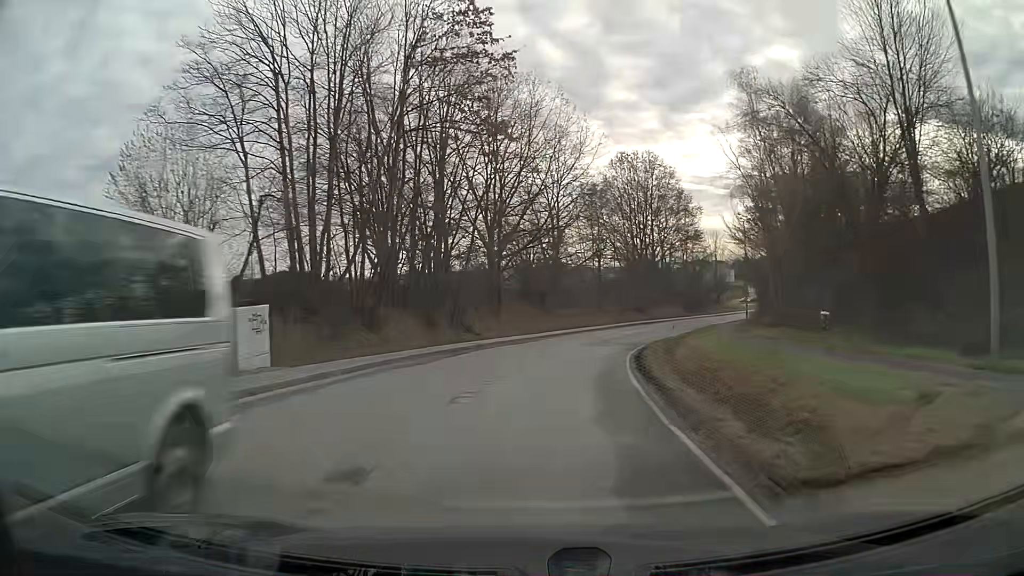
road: secondary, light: Day
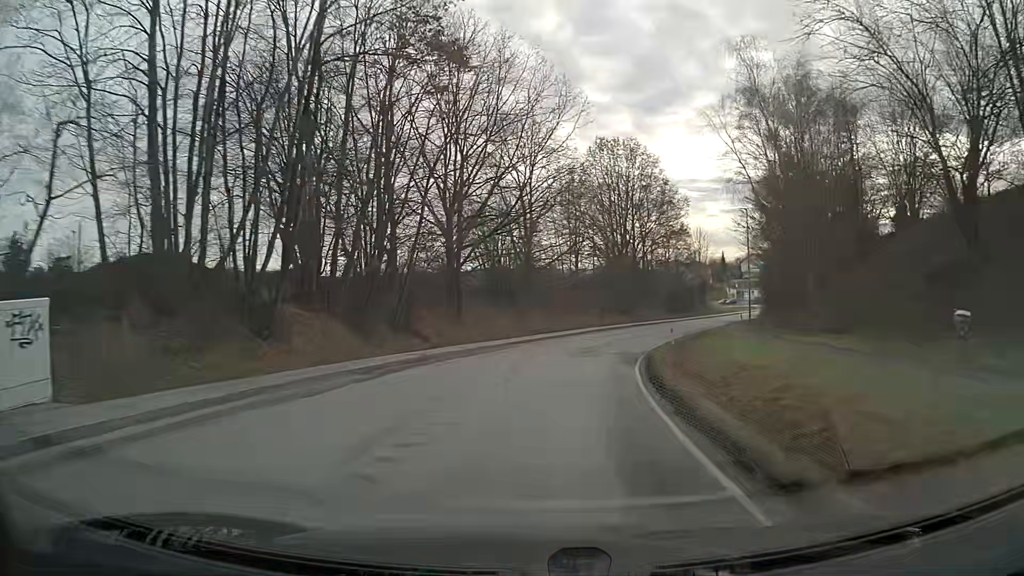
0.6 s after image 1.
(+0.2, +7.9) m; +2°
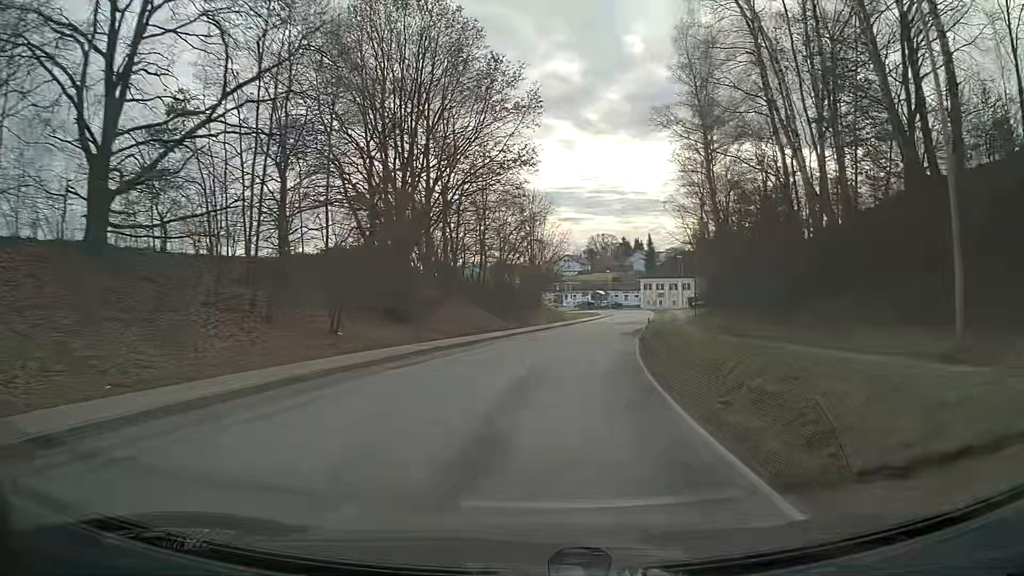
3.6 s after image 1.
(+5.8, +39.3) m; +18°
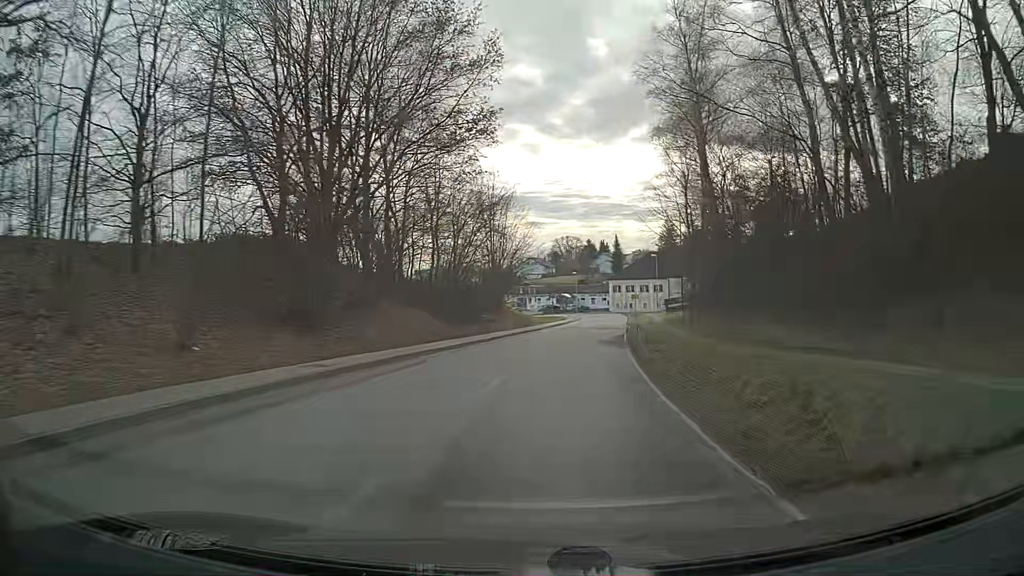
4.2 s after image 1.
(+0.2, +8.2) m; +4°
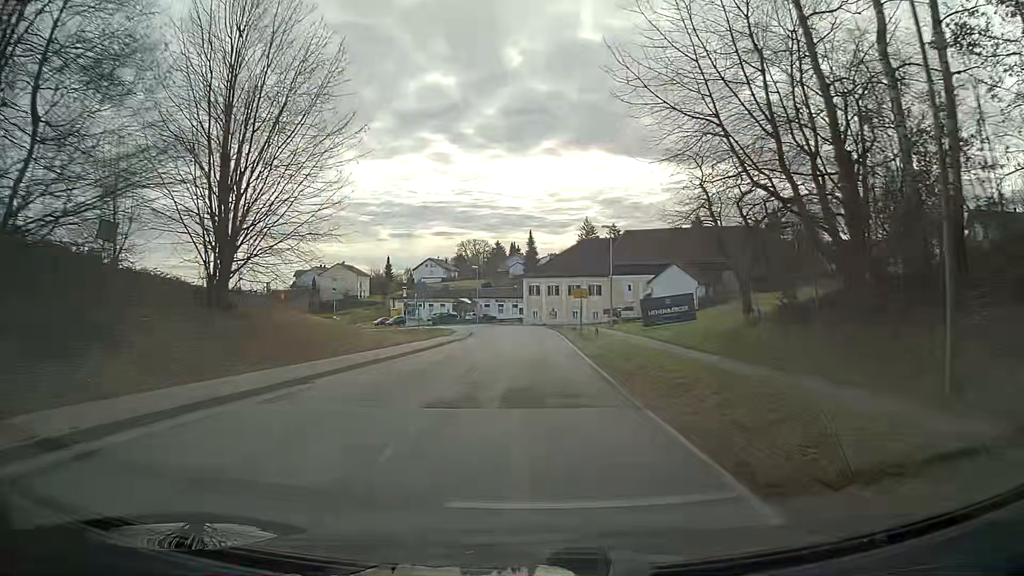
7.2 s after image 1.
(+2.6, +40.2) m; +6°
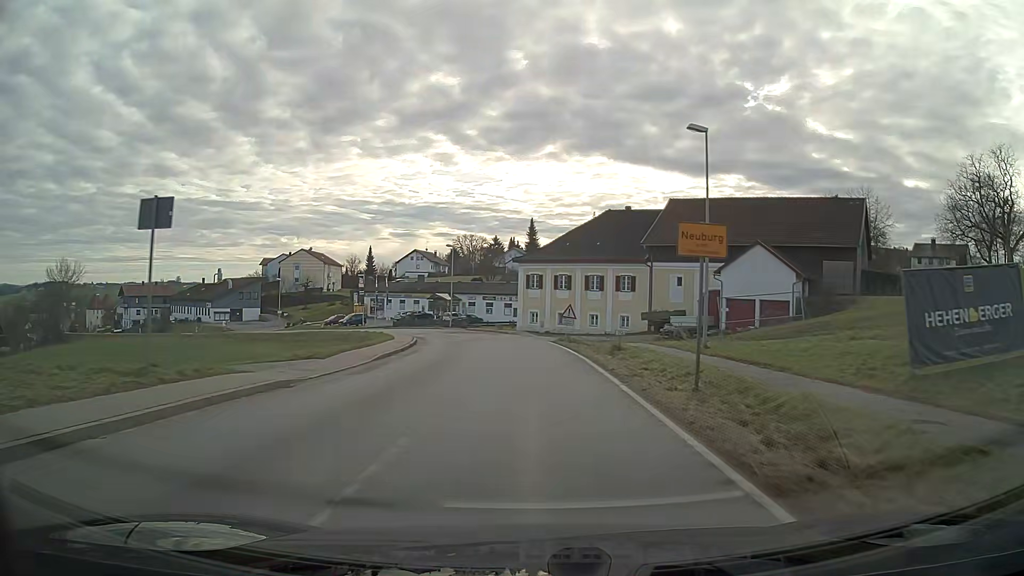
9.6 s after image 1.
(+0.1, +30.3) m; 0°
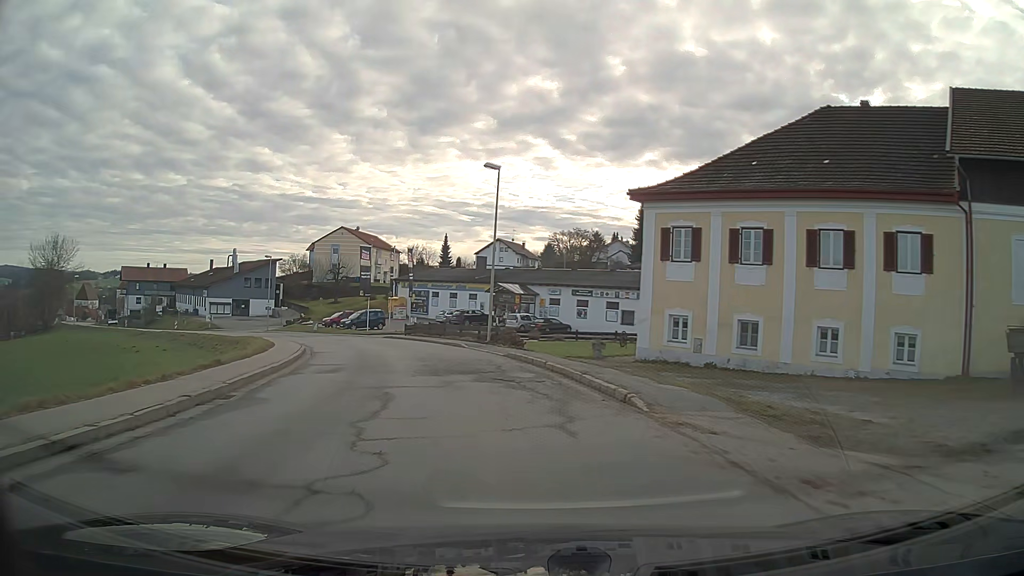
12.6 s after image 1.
(-1.8, +37.1) m; -10°
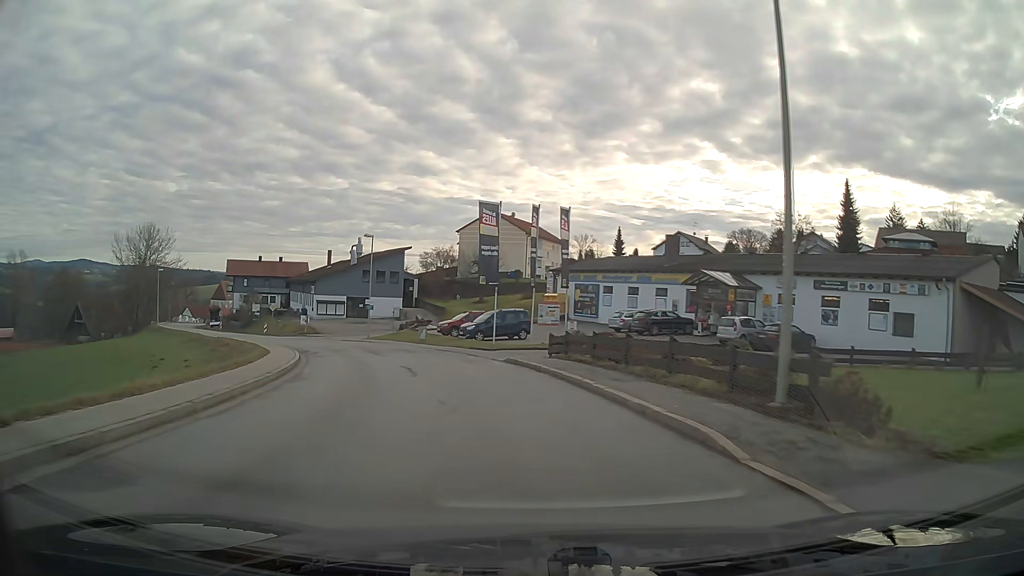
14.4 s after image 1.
(-2.7, +21.6) m; -15°
